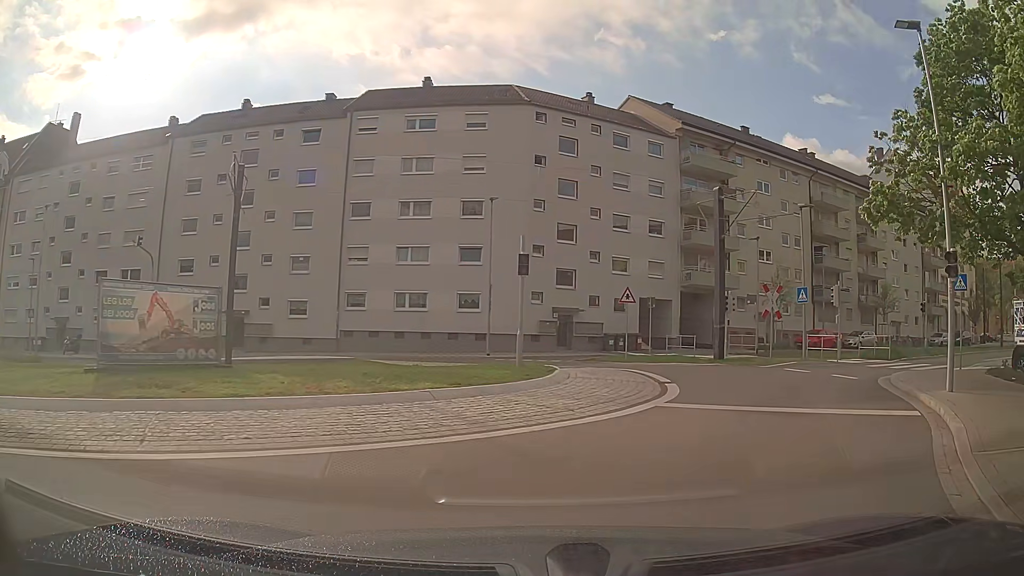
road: tertiary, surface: asphalt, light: Day
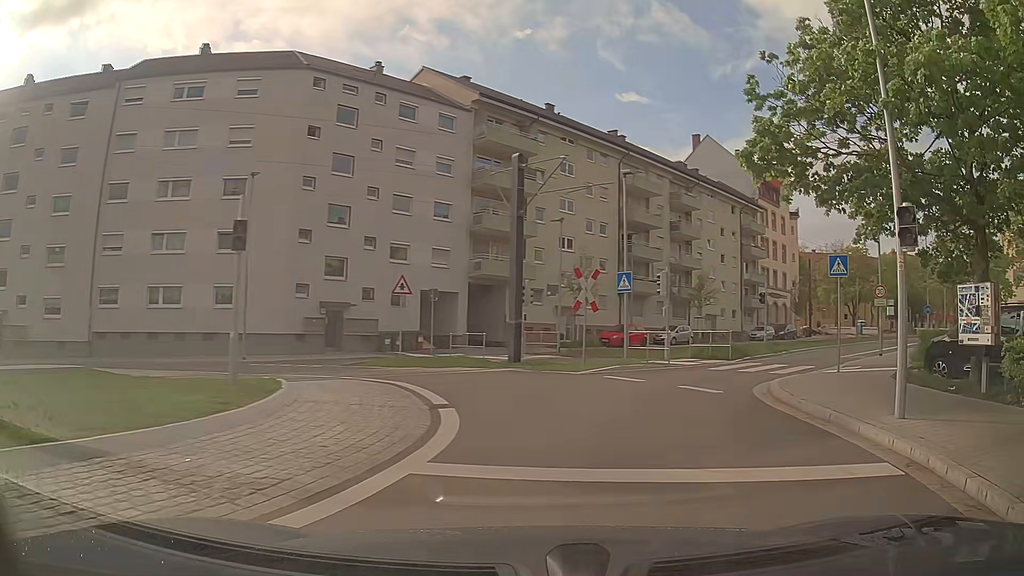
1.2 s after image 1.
(+0.9, +5.3) m; +20°
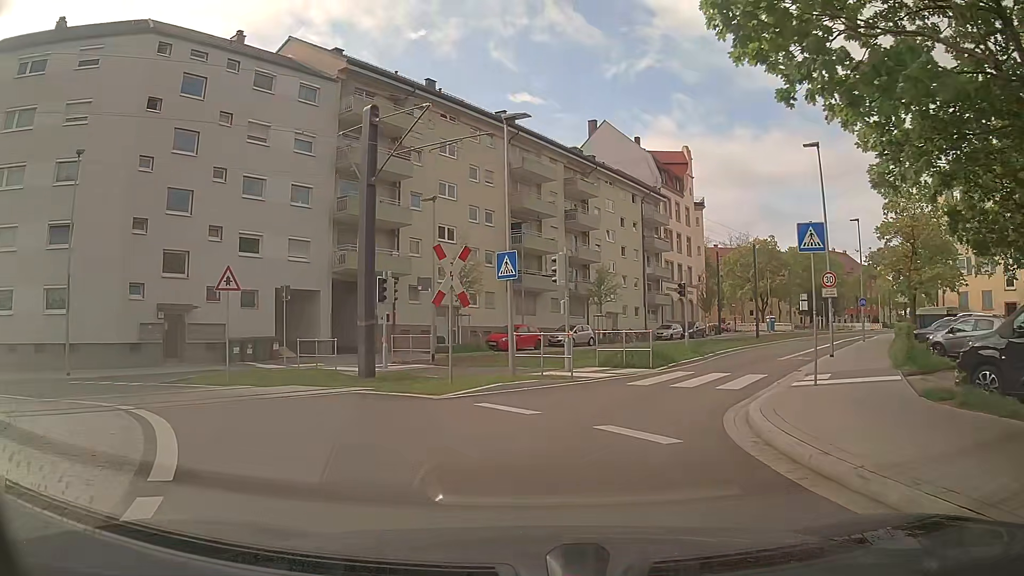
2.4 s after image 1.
(+0.7, +5.7) m; +8°
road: secondary
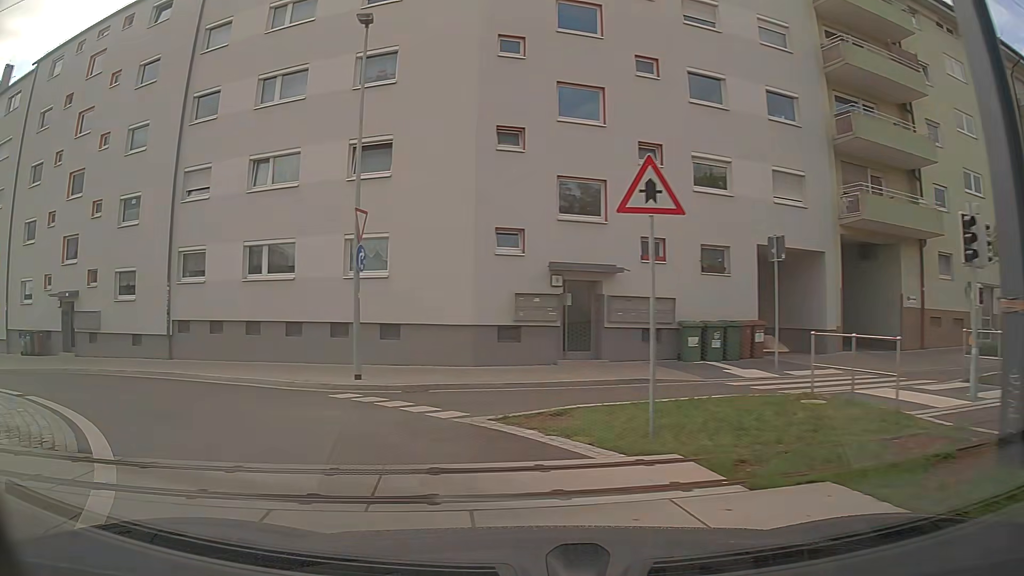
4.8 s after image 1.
(-3.3, +11.2) m; -39°
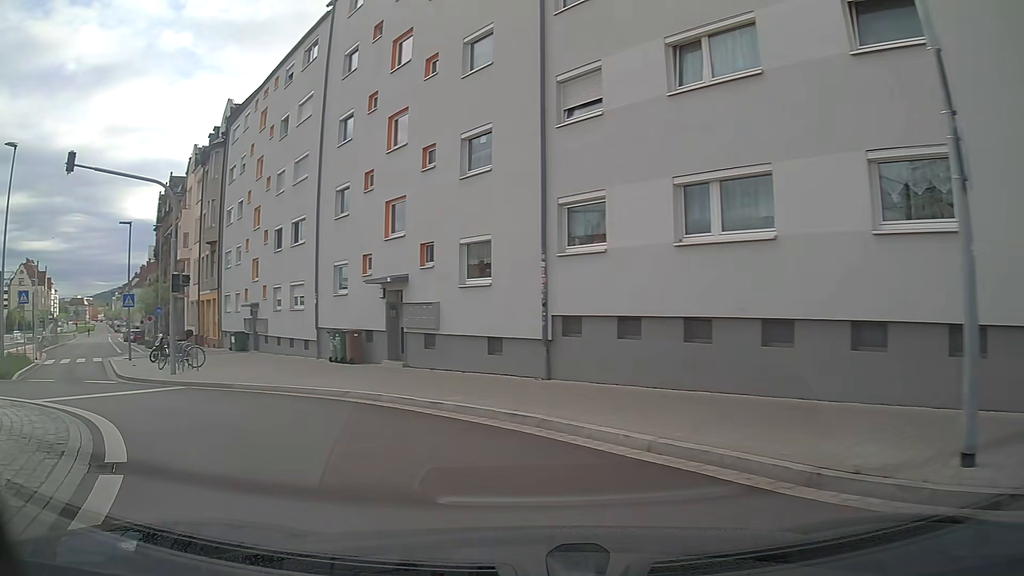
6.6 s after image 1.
(-2.9, +8.6) m; -37°
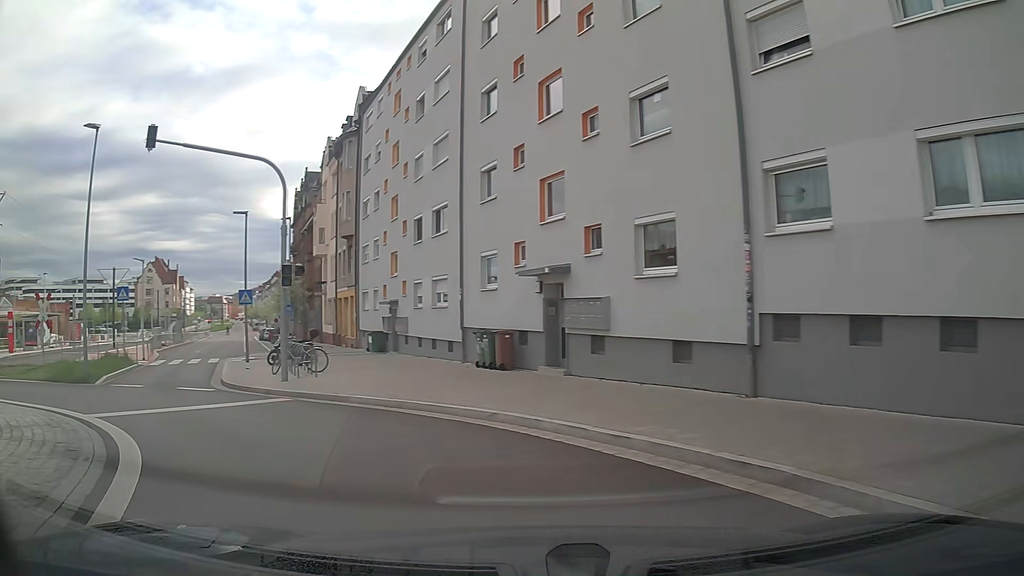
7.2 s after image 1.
(-0.3, +3.1) m; -14°
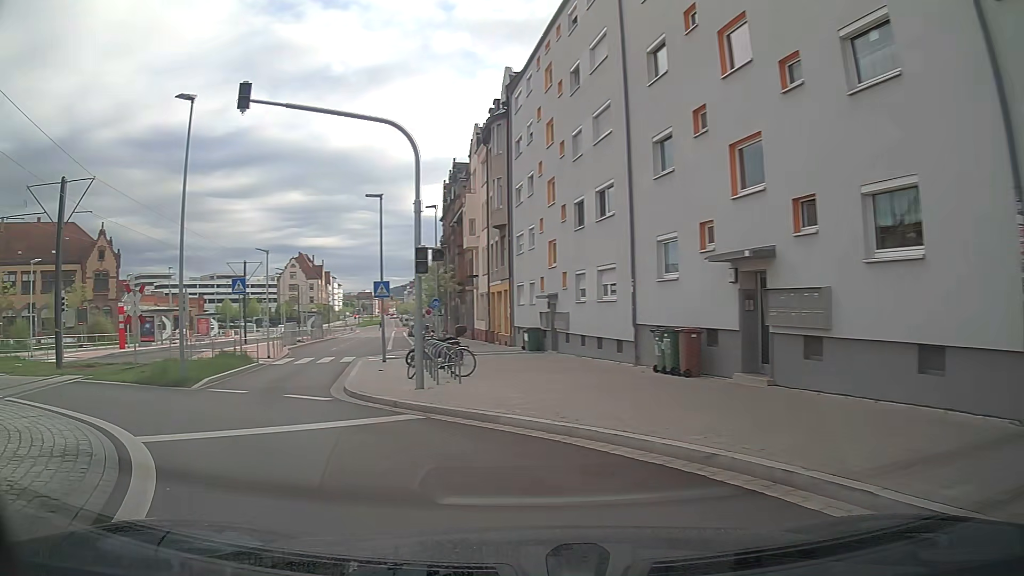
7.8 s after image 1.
(-0.3, +3.2) m; -12°
